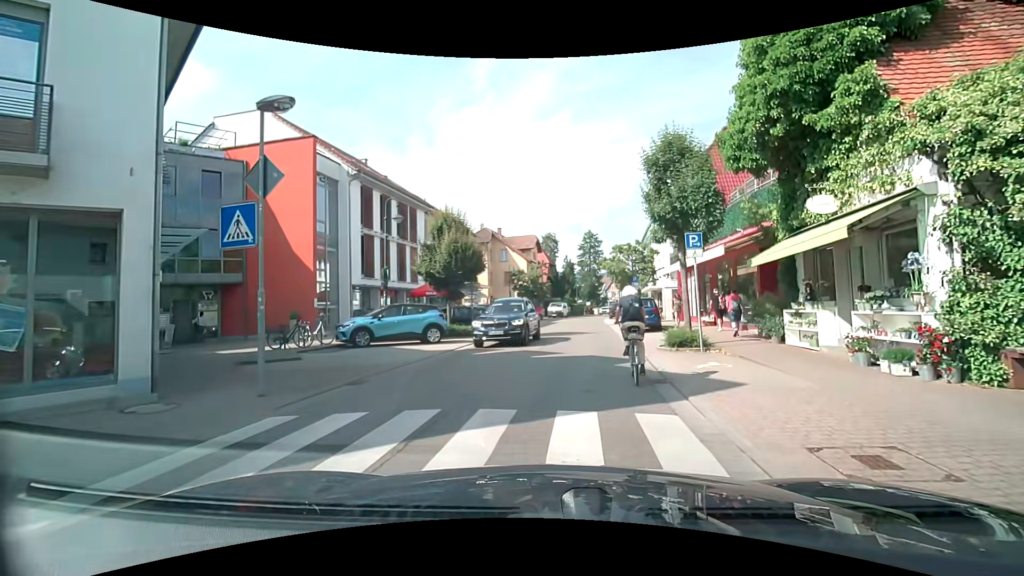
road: tertiary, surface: asphalt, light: Day
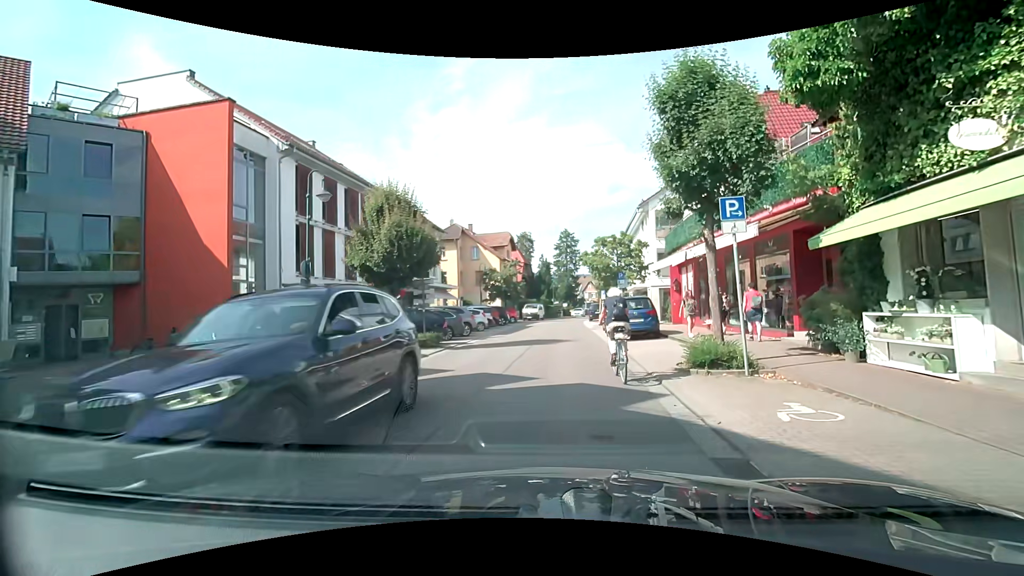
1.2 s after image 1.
(+0.1, +4.8) m; +1°
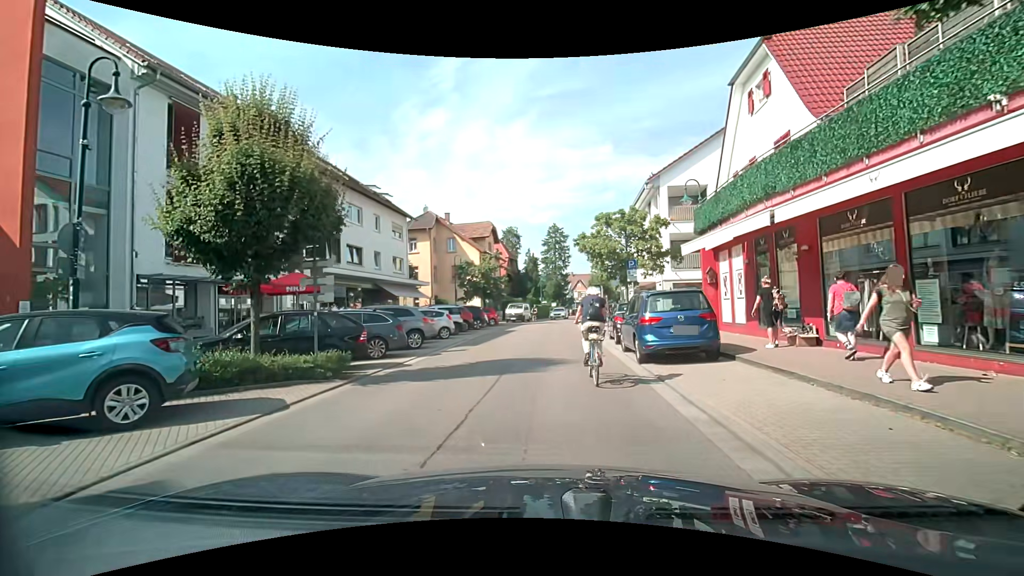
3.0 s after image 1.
(+0.3, +7.7) m; +3°
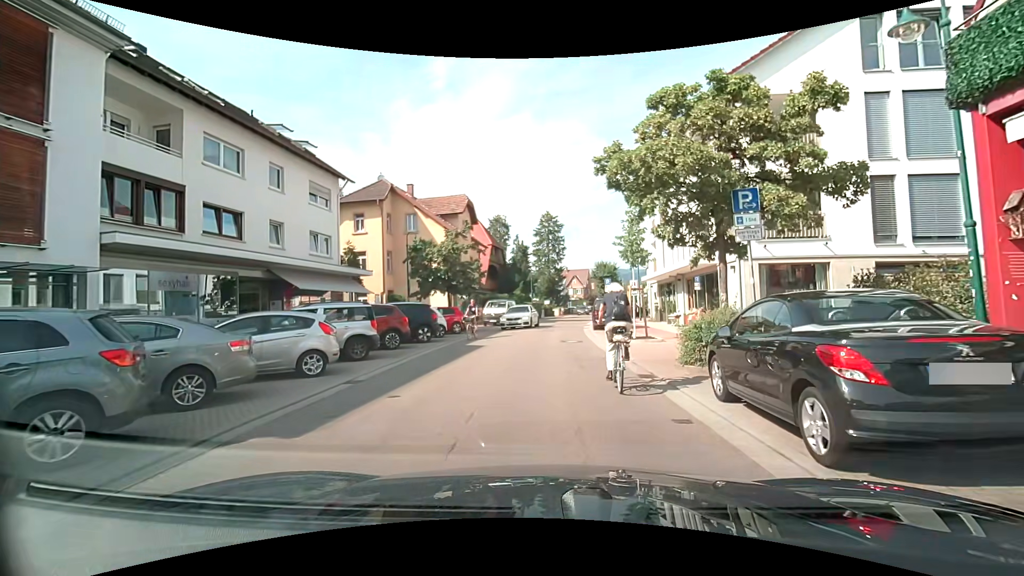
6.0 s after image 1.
(0.0, +12.9) m; 0°
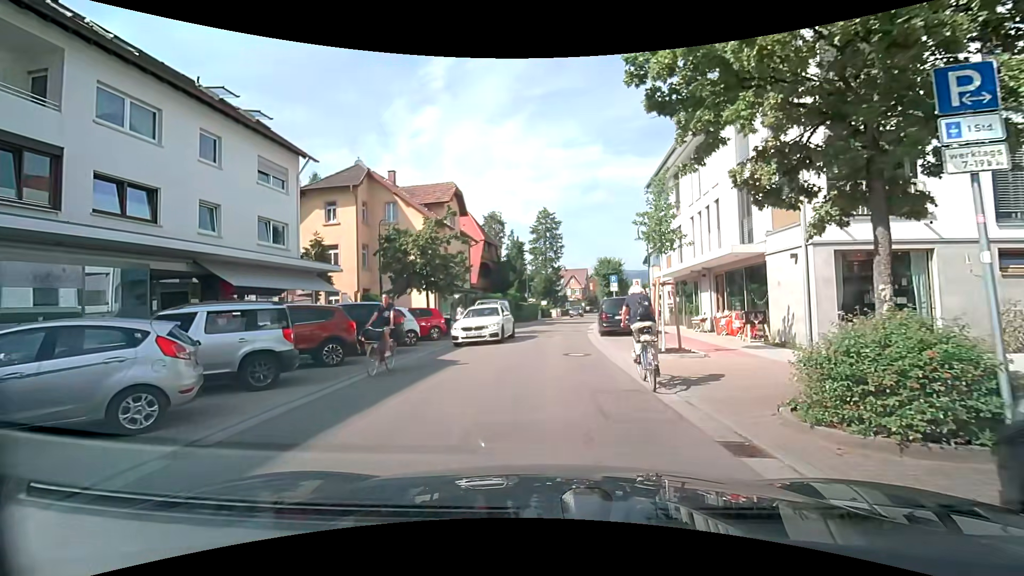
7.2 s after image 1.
(0.0, +4.6) m; 0°
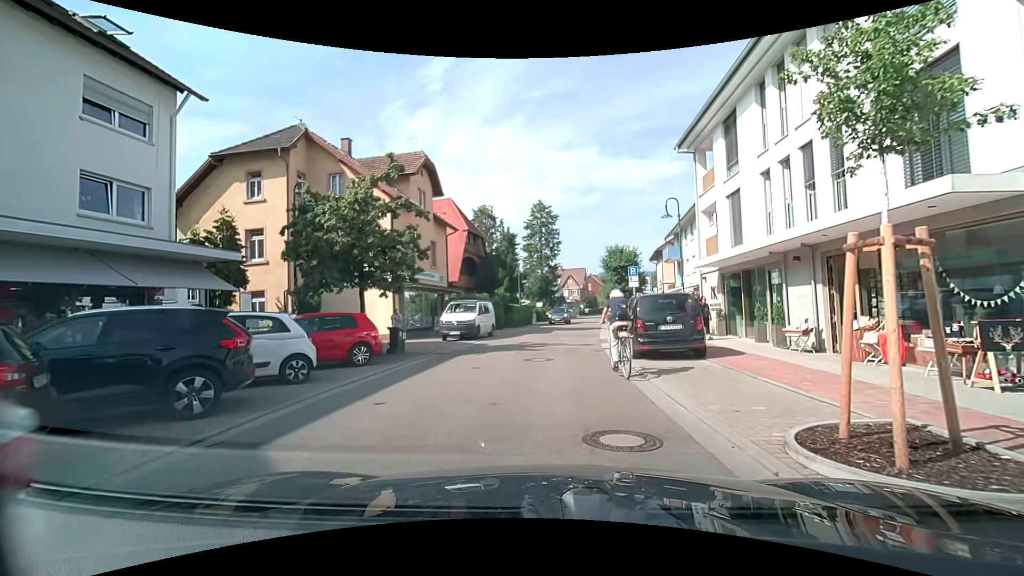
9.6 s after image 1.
(0.0, +8.4) m; +1°
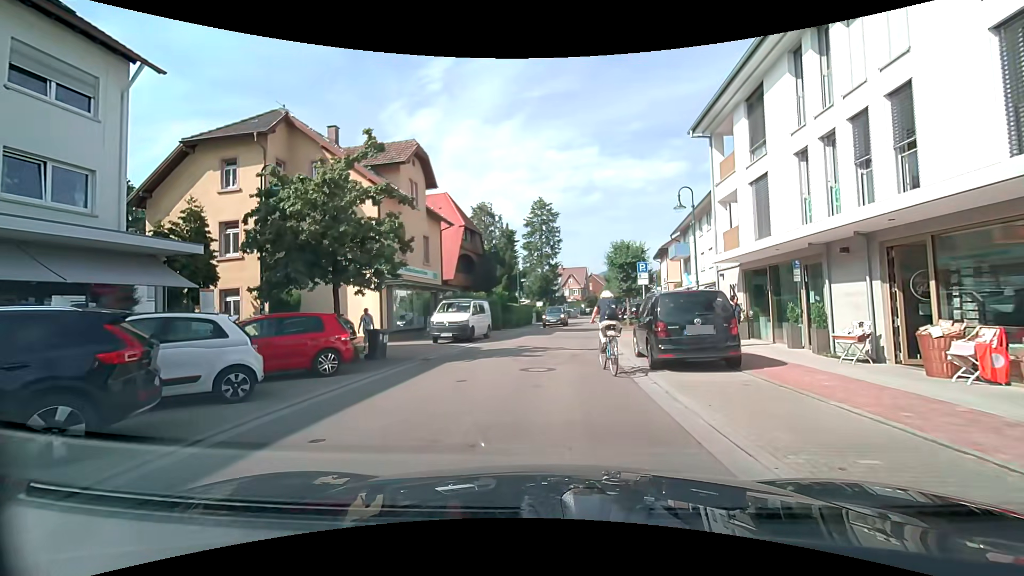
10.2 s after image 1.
(0.0, +2.1) m; -1°
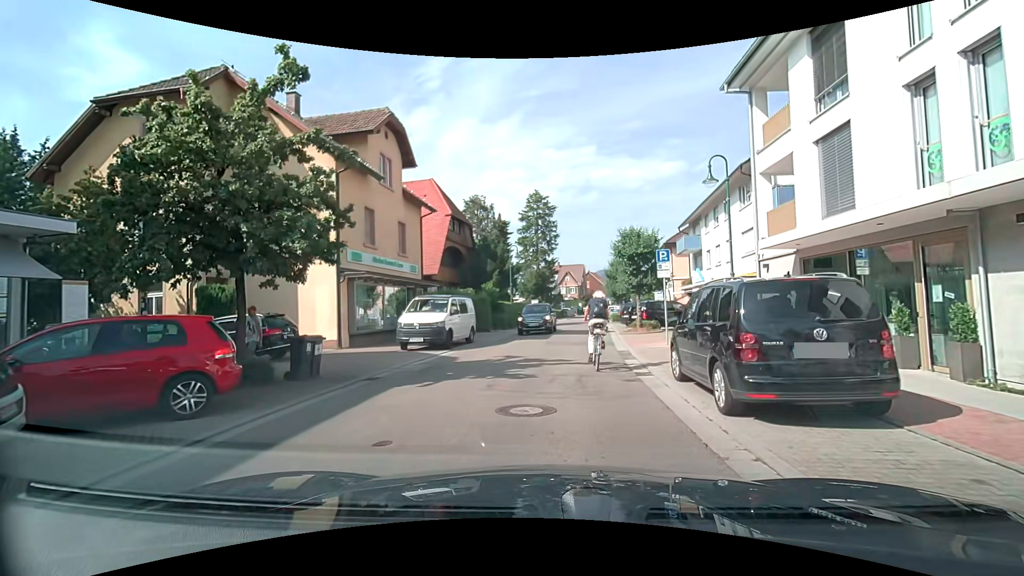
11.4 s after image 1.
(0.0, +4.4) m; +1°
(0, +10) (+1, +20) (+2, +30) (+3, +40) (+4, +50) (+5, +60) (+6, +70) (+8, +80) (+10, +89) (+12, +99) m
